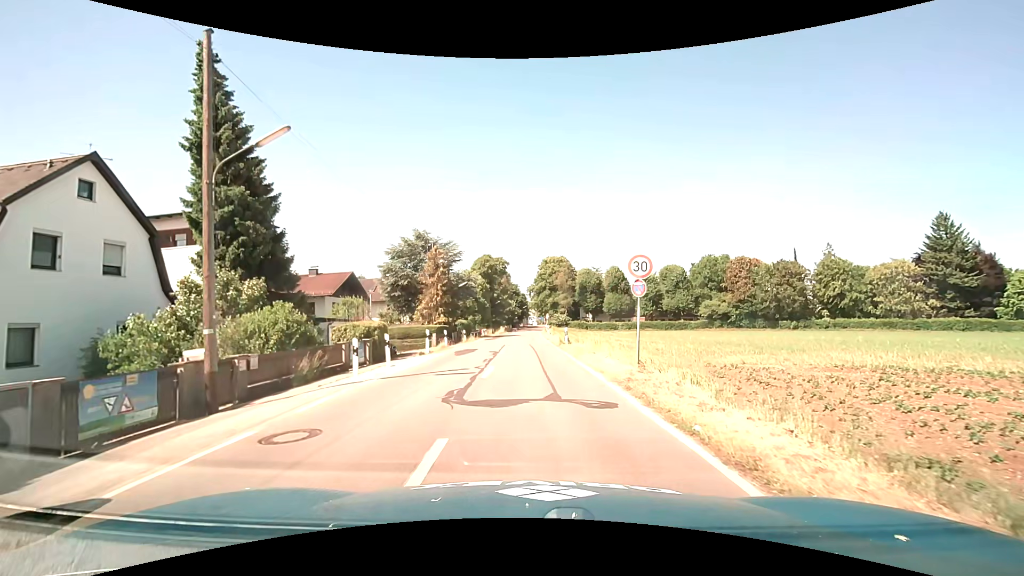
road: tertiary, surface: asphalt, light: Day
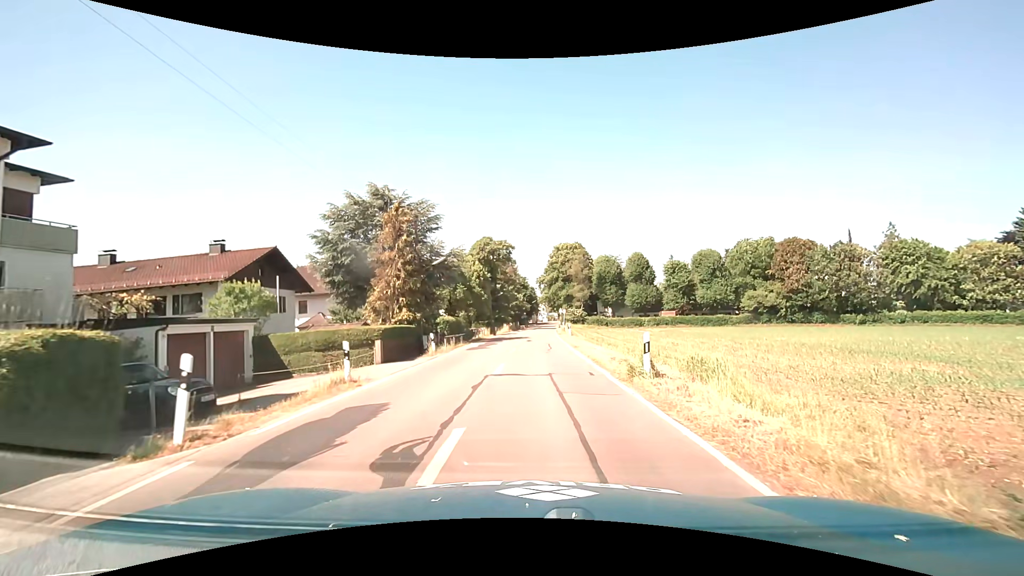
(-0.2, +17.8) m; -1°
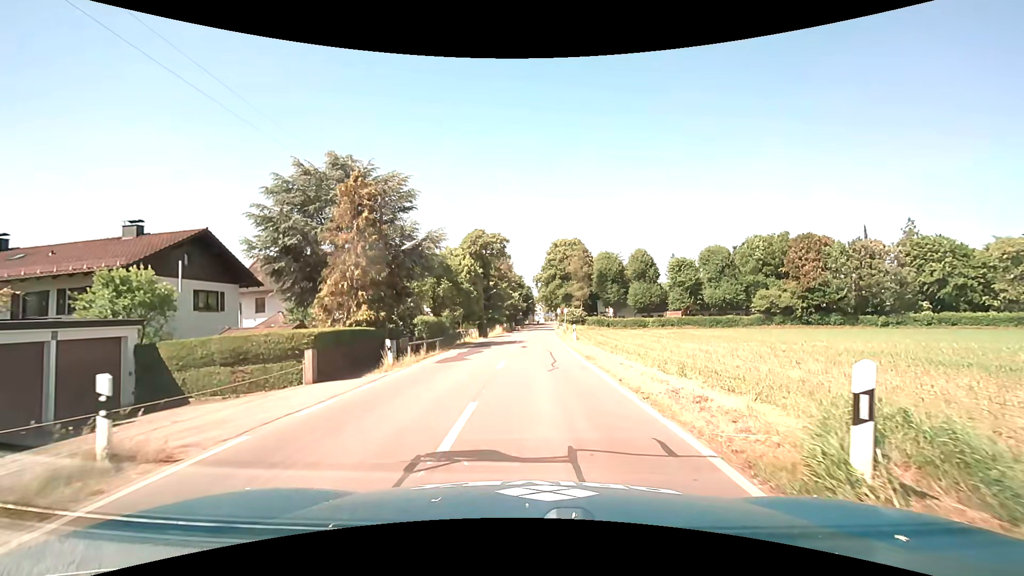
(0.0, +7.1) m; 0°
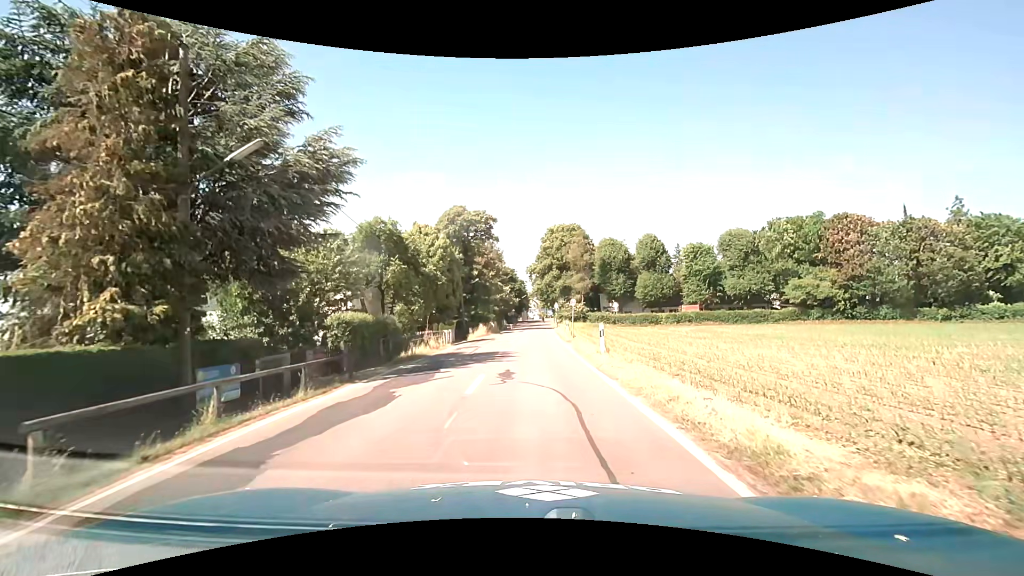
(+0.2, +14.3) m; +1°
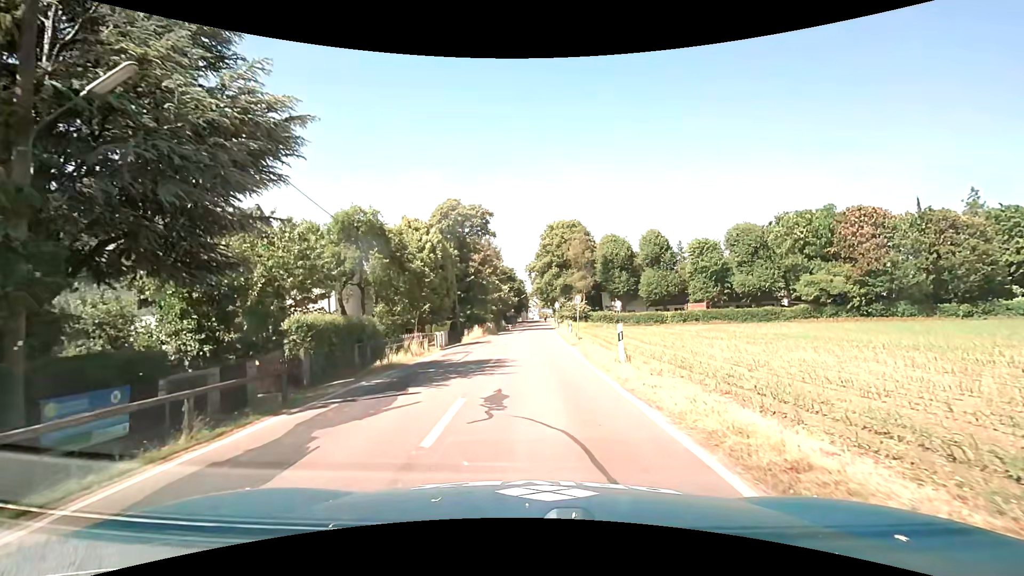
(0.0, +3.6) m; +1°
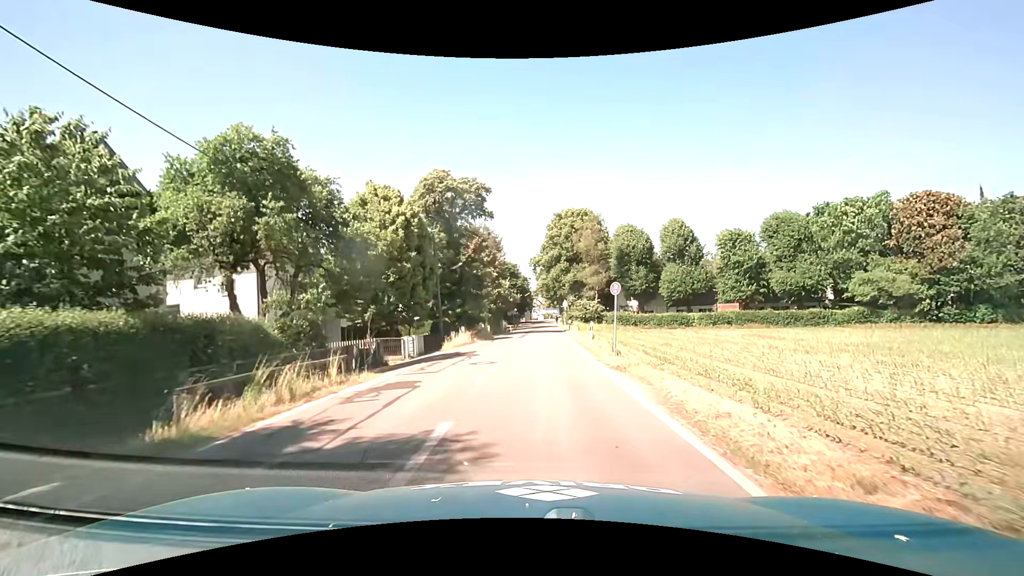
(-0.2, +11.0) m; -2°
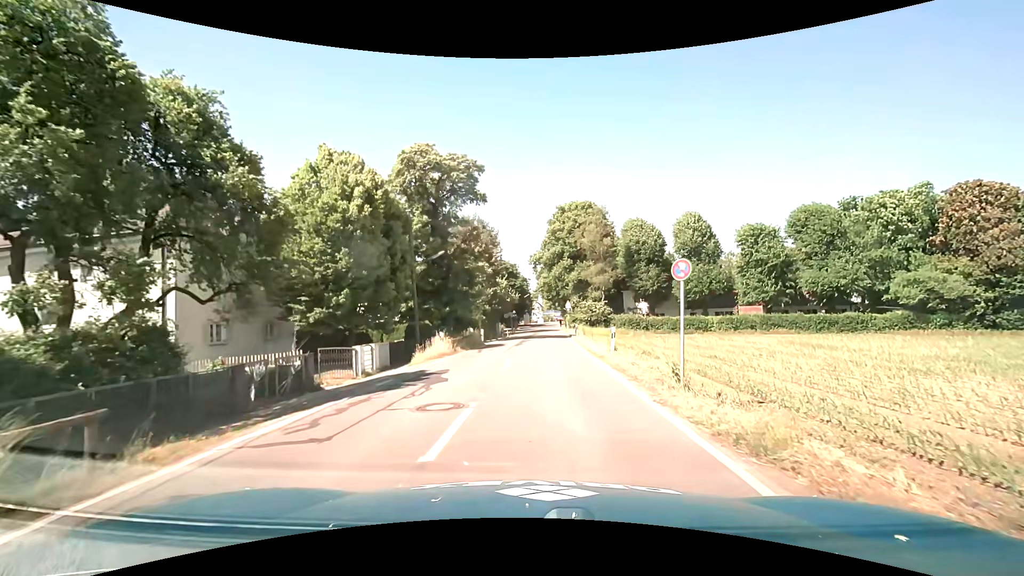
(0.0, +7.5) m; 0°
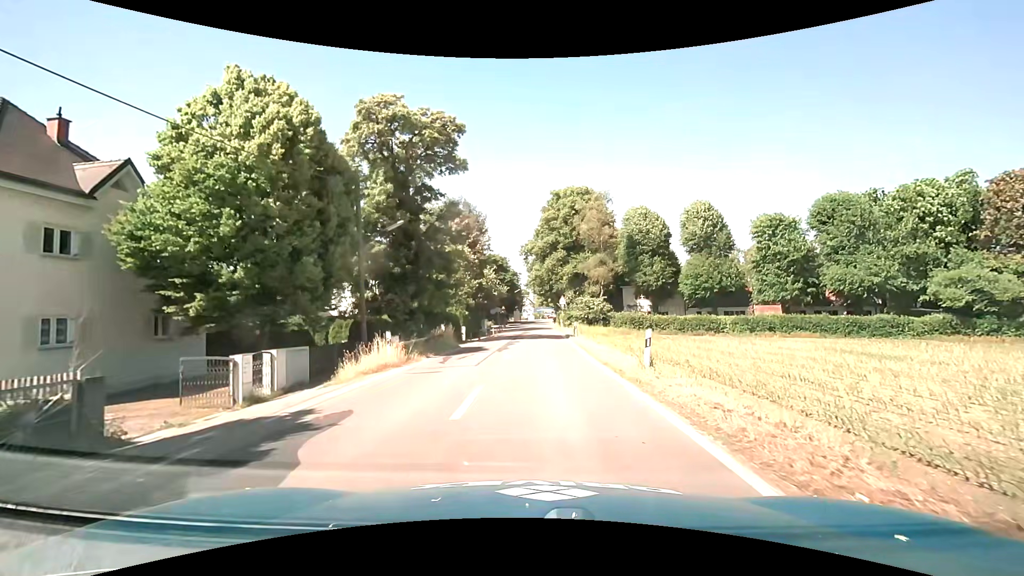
(0.0, +7.5) m; +1°
(0, +10) (0, +20) (0, +30) (+1, +40) (+1, +50) (+2, +60) (+2, +70) (+2, +80) (+3, +90) (+3, +100) m
